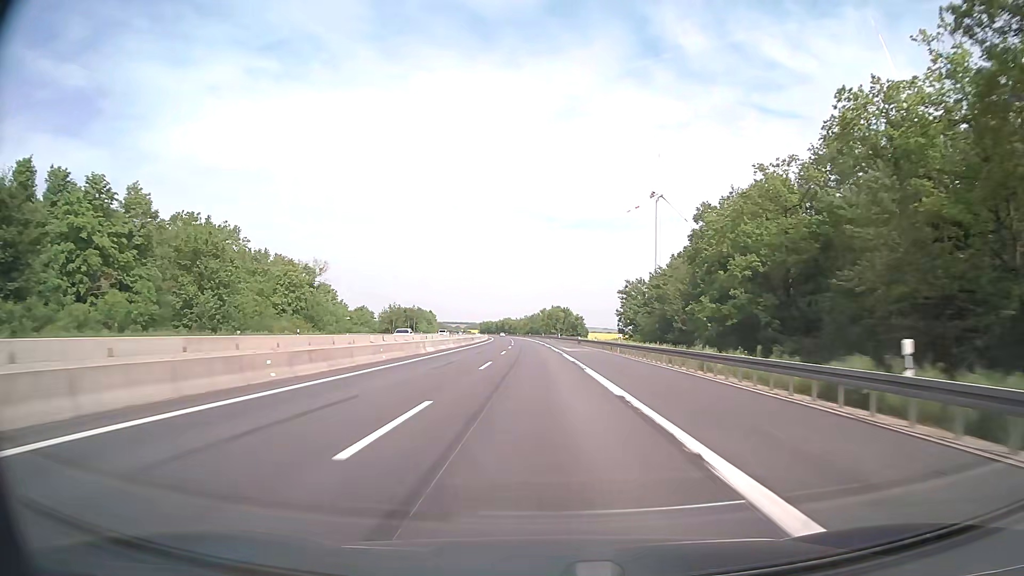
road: motorway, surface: asphalt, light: Day
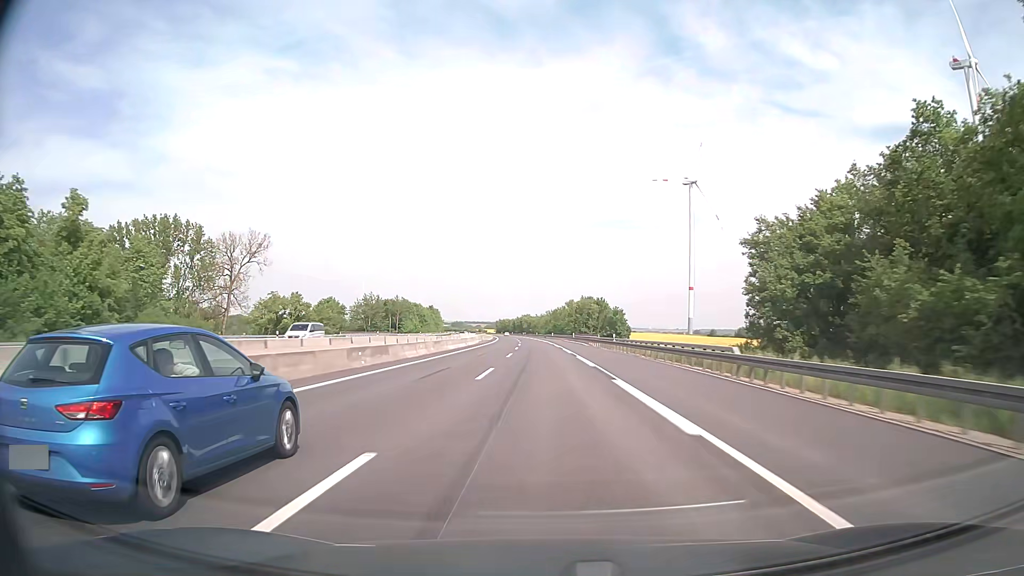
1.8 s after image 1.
(-1.1, +59.5) m; -2°
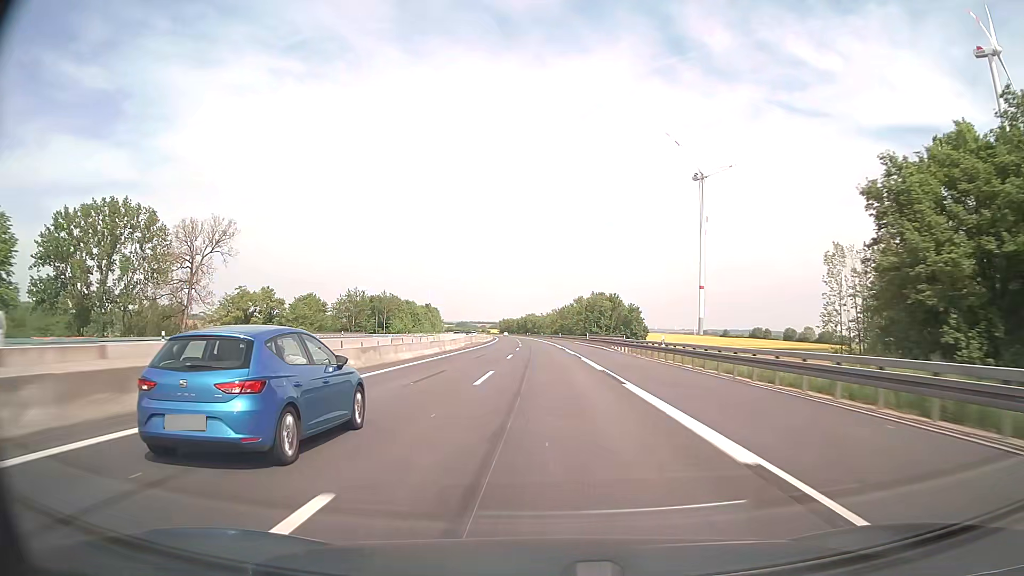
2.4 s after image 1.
(-0.1, +19.9) m; -1°
(0, +10) (0, +20) (0, +30) (0, +40) (0, +50) (-1, +60) (-1, +70) (-1, +80) (-1, +90) (-2, +100) m
